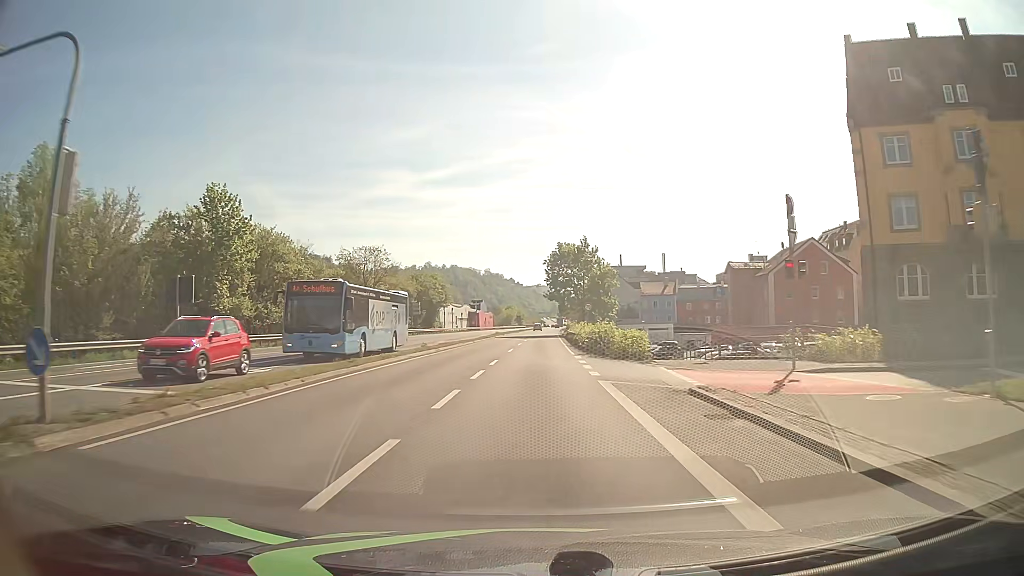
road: primary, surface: asphalt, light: Day
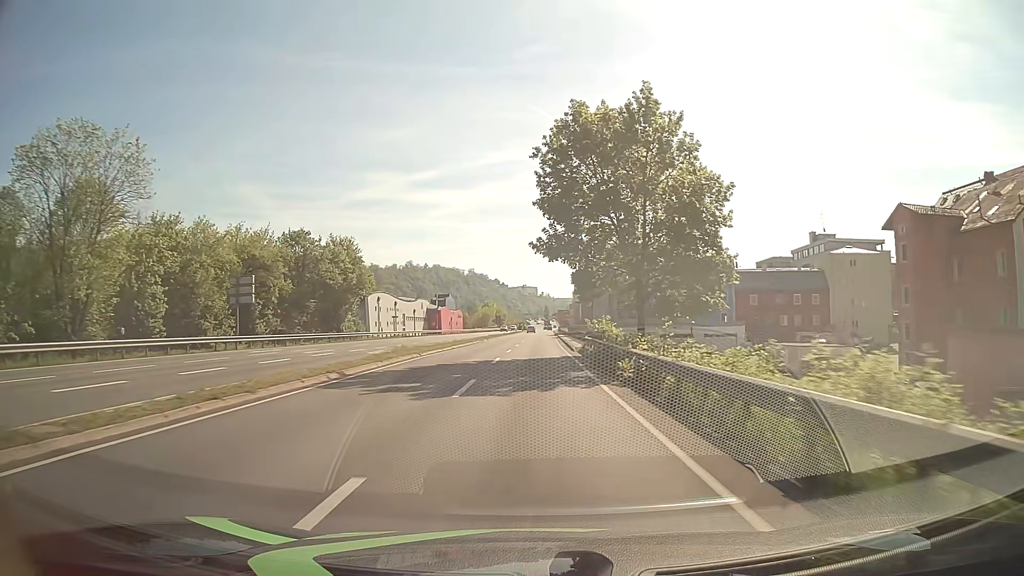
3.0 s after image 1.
(+0.6, +53.8) m; +1°
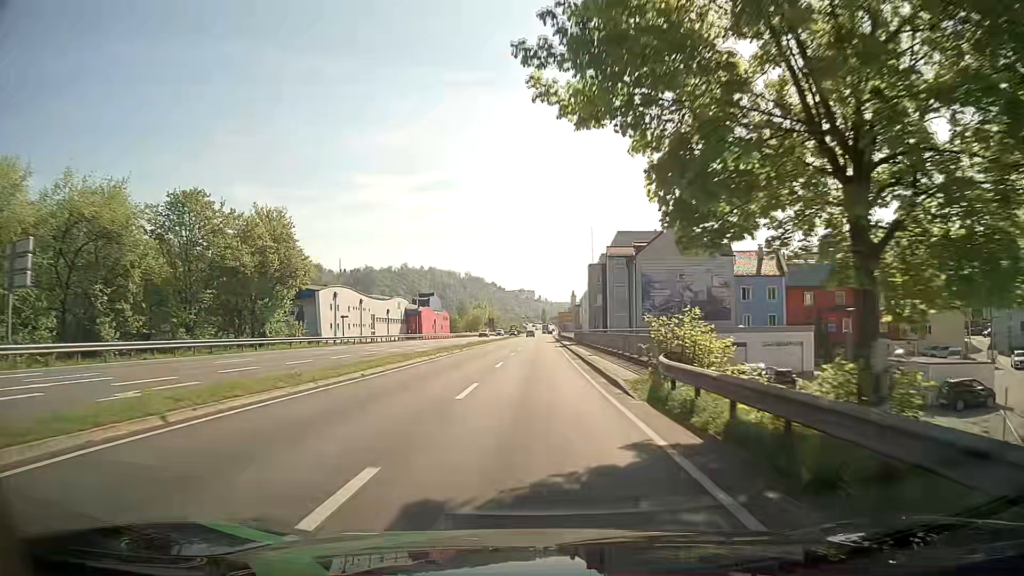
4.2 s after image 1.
(+0.1, +21.5) m; 0°
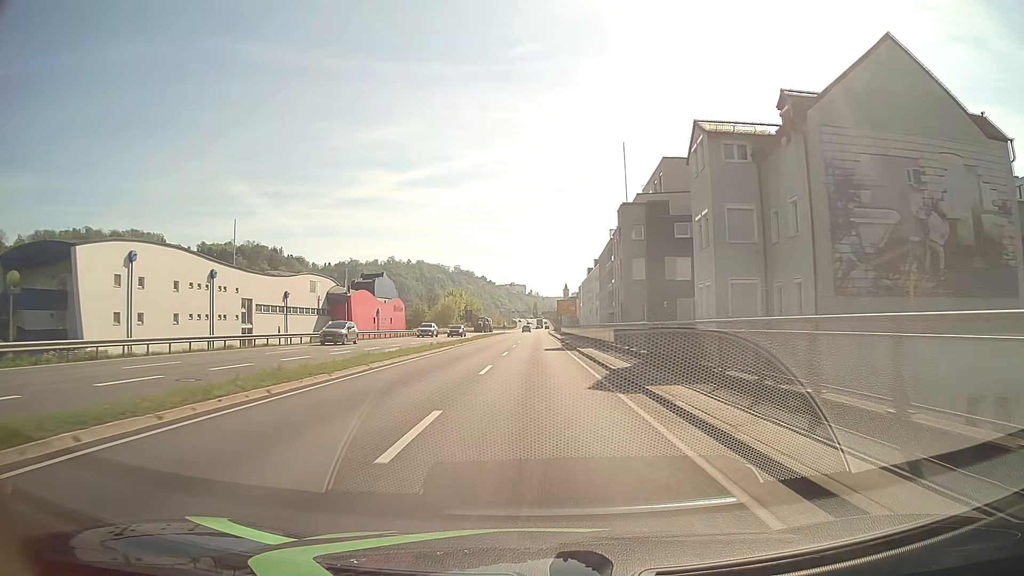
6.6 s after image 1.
(+0.4, +42.9) m; +1°
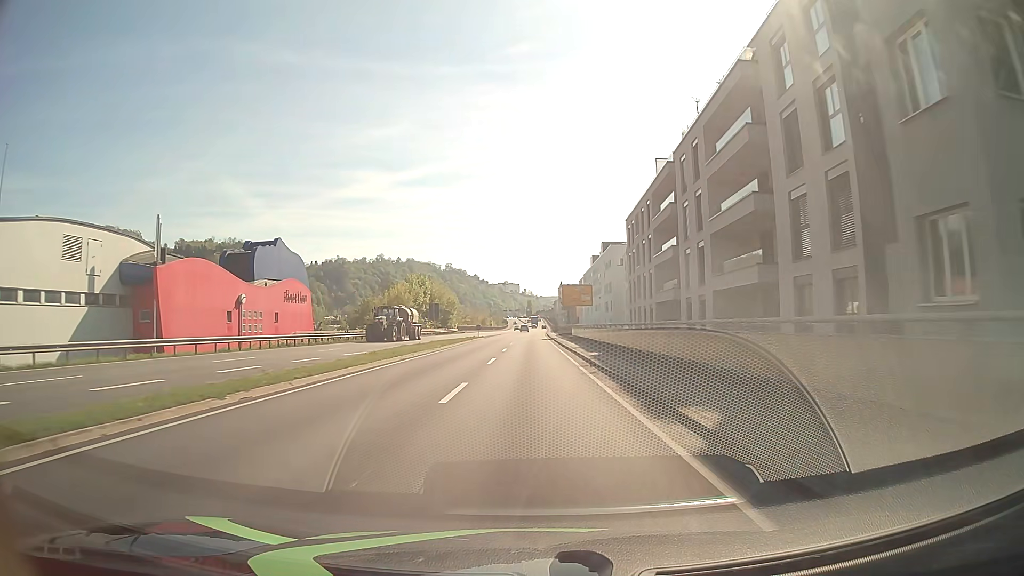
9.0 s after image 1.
(+0.2, +42.9) m; +1°
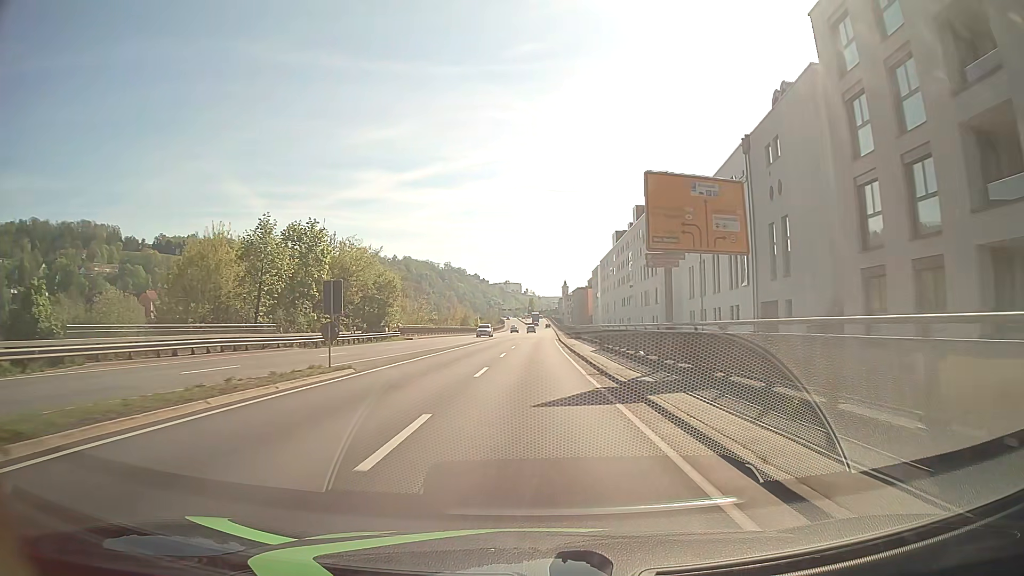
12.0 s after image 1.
(0.0, +53.7) m; 0°
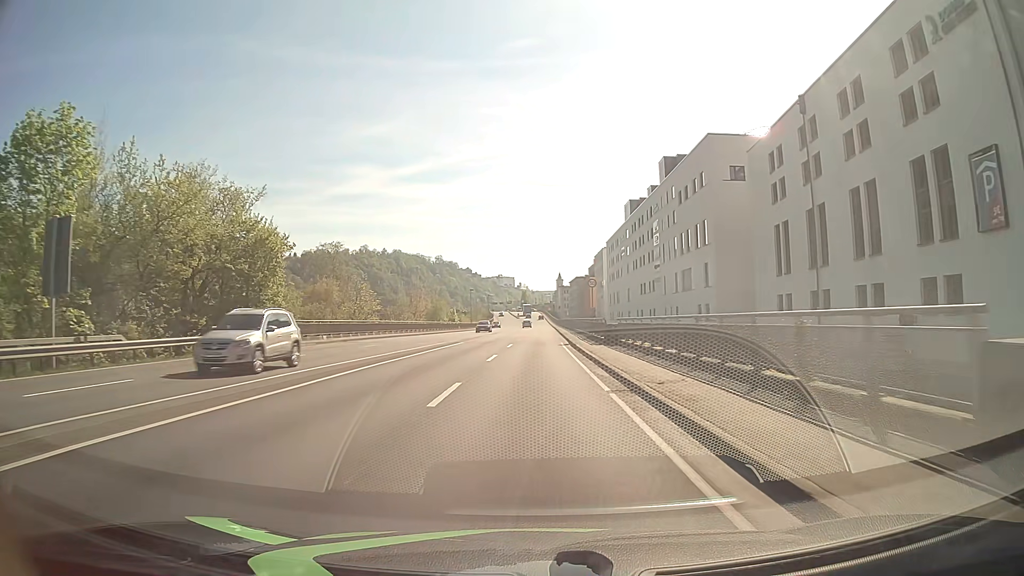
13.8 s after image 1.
(-0.1, +31.6) m; 0°
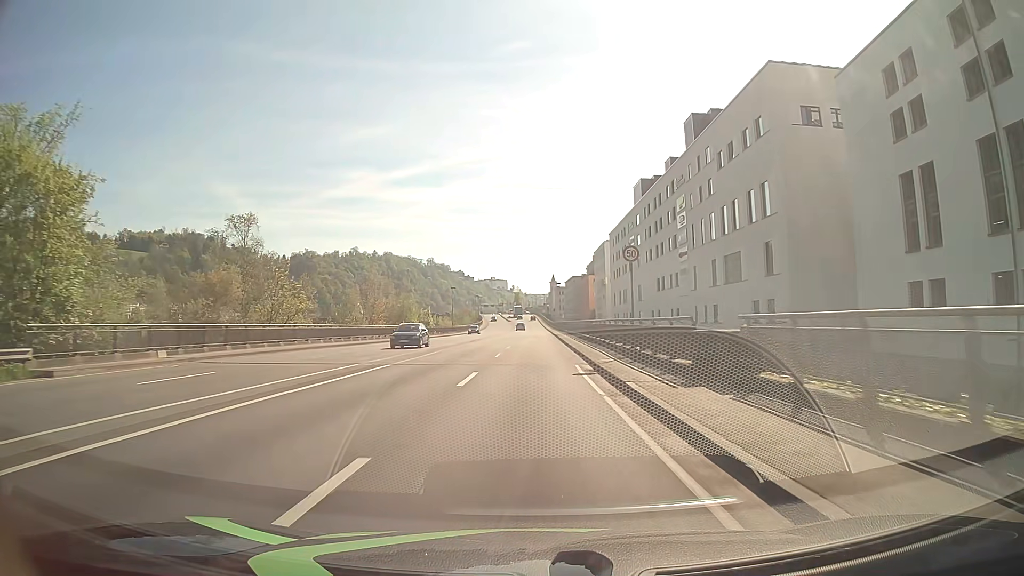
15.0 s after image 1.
(+0.2, +19.8) m; +1°
(0, +10) (0, +20) (0, +30) (0, +40) (0, +50) (0, +60) (0, +70) (0, +80) (0, +90) (0, +100) m
